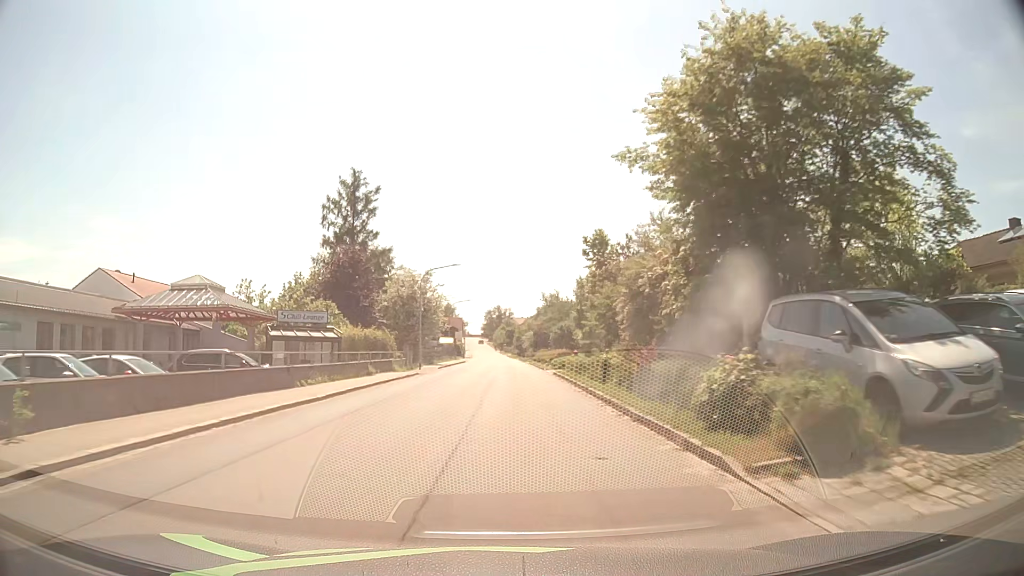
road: tertiary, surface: asphalt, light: Day
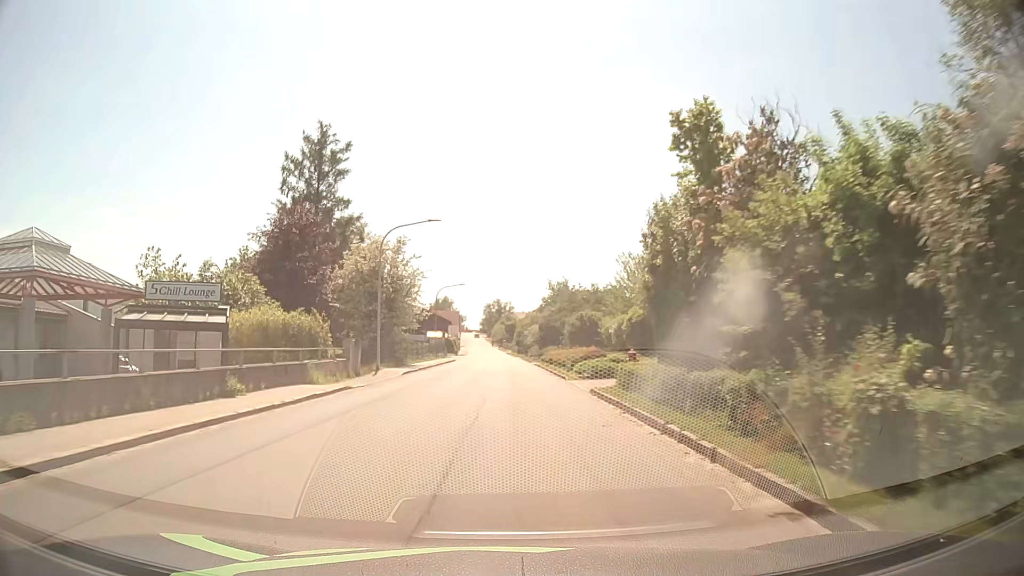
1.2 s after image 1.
(+0.1, +15.8) m; 0°
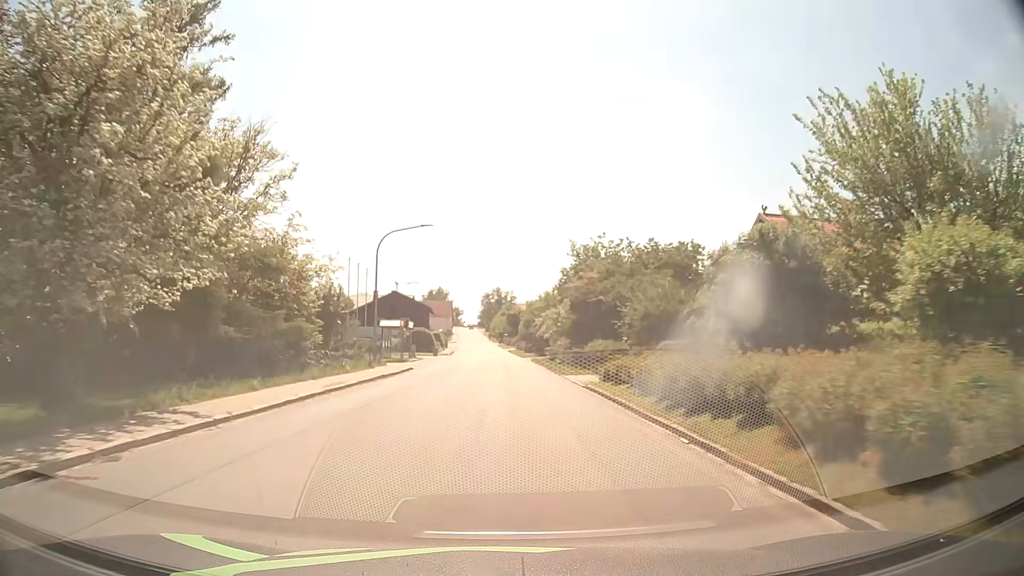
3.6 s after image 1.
(+0.1, +31.6) m; 0°
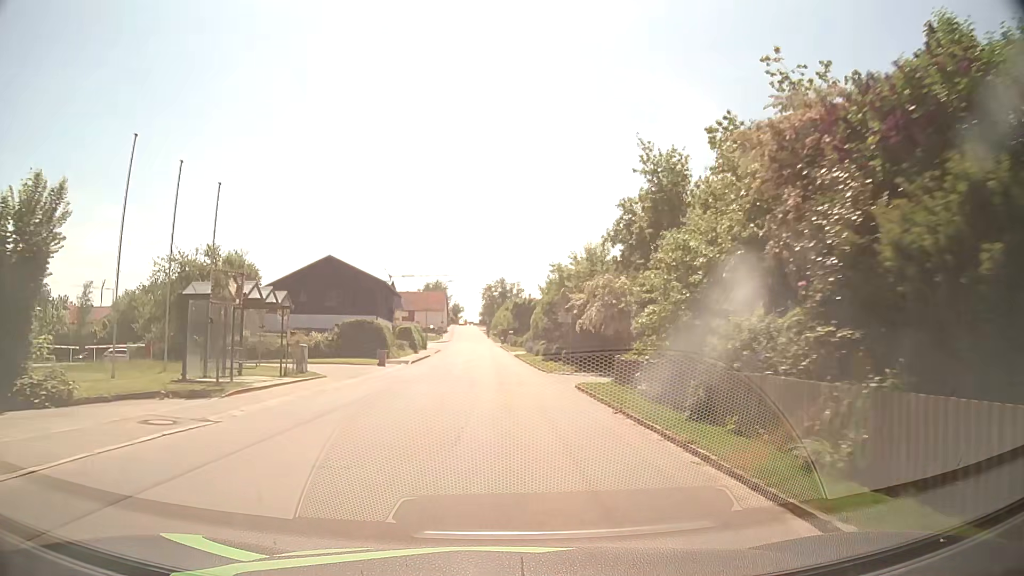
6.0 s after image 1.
(-0.1, +31.4) m; 0°
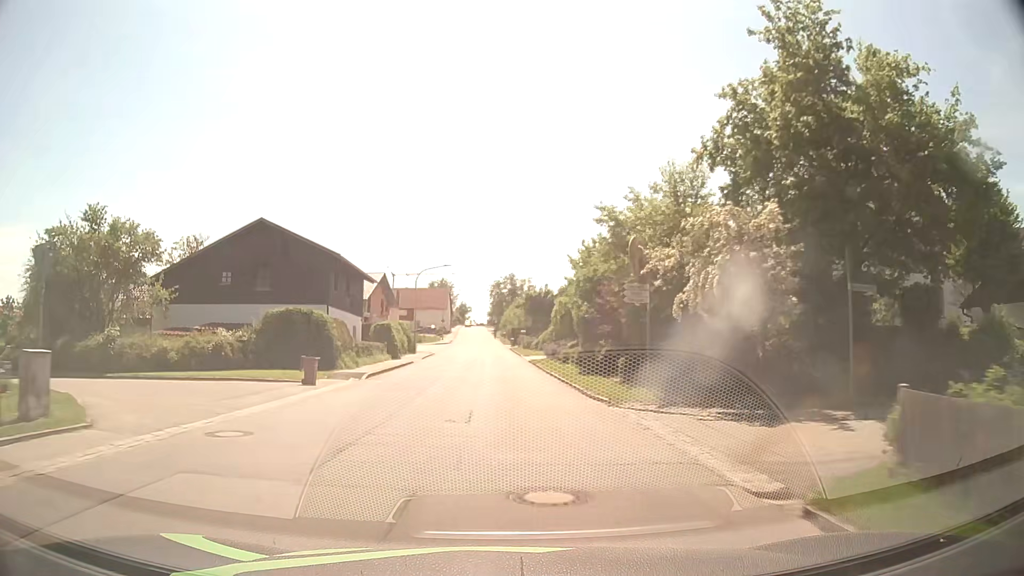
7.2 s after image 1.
(-0.1, +15.6) m; -1°
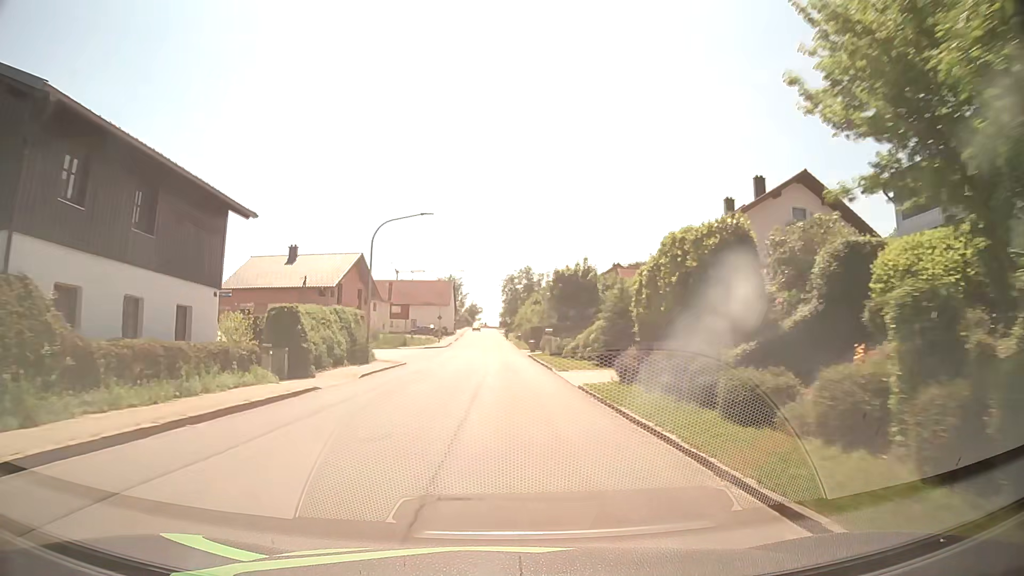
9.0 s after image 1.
(-0.2, +23.3) m; -1°
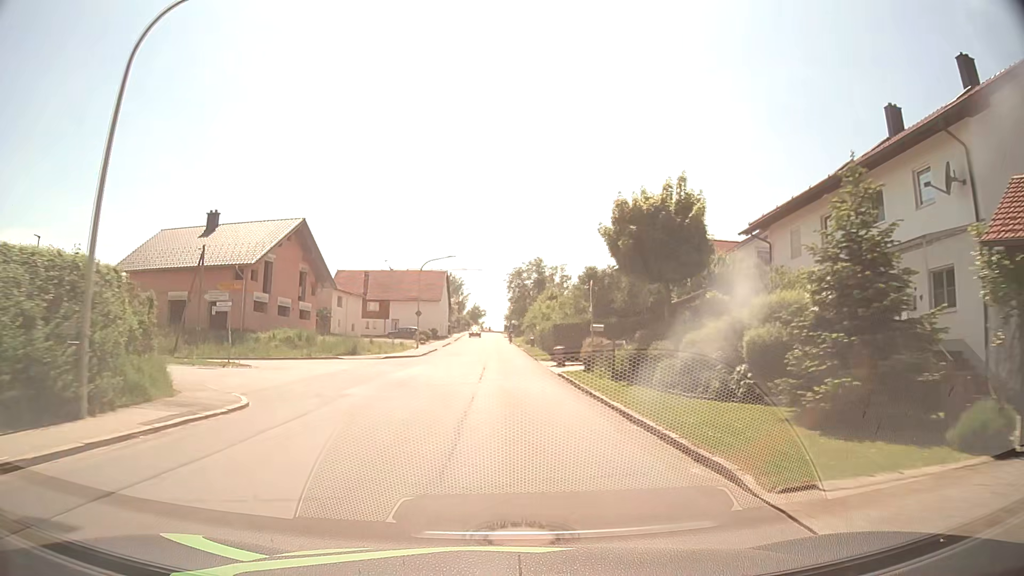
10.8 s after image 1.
(-0.2, +23.2) m; -1°
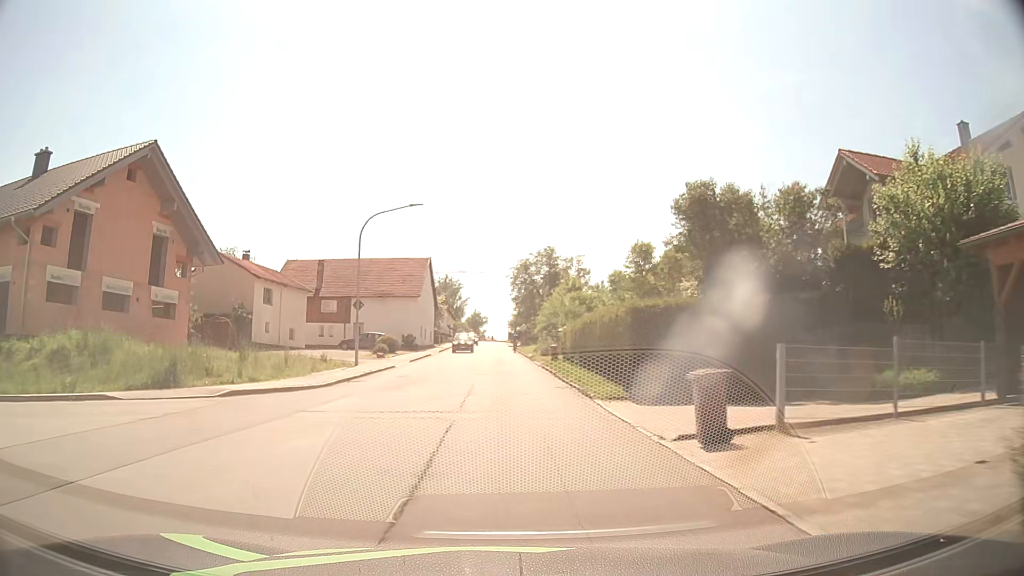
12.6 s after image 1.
(-0.1, +23.1) m; -1°
(0, +10) (0, +20) (0, +30) (0, +40) (-1, +50) (-2, +60) (-2, +70) (-3, +80) (-3, +90) (-3, +100) m
